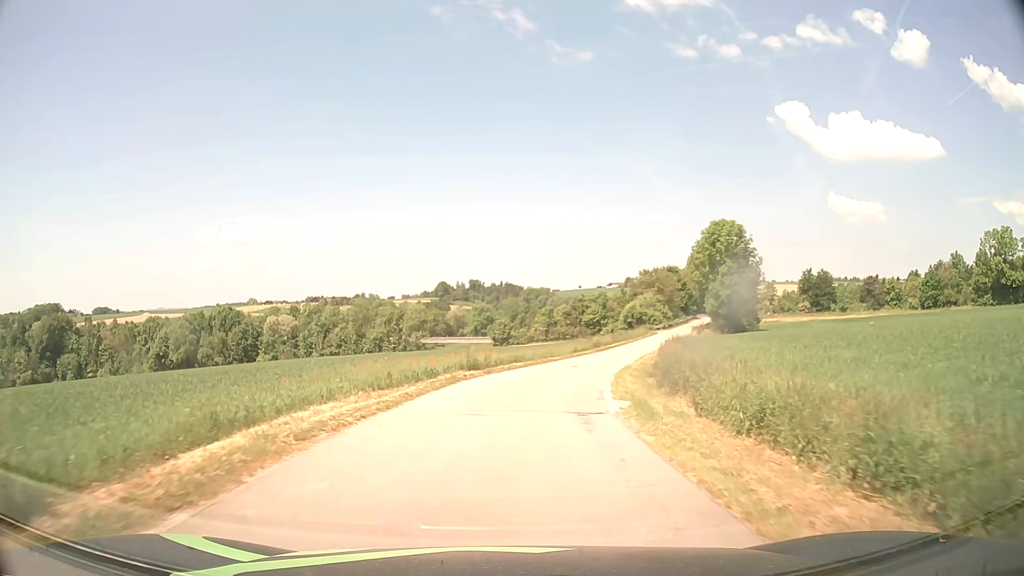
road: unclassified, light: Day
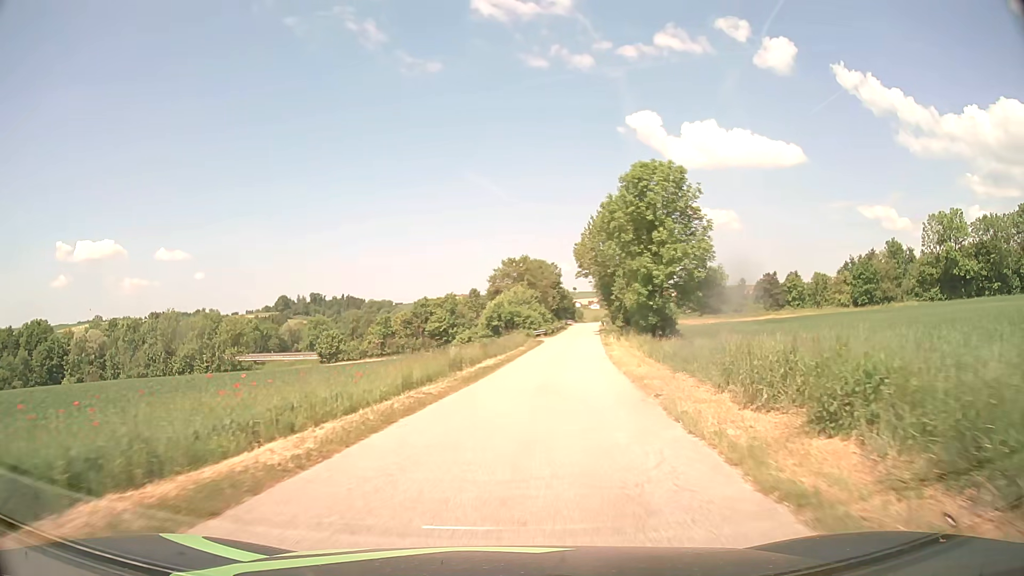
(+3.0, +30.7) m; +13°
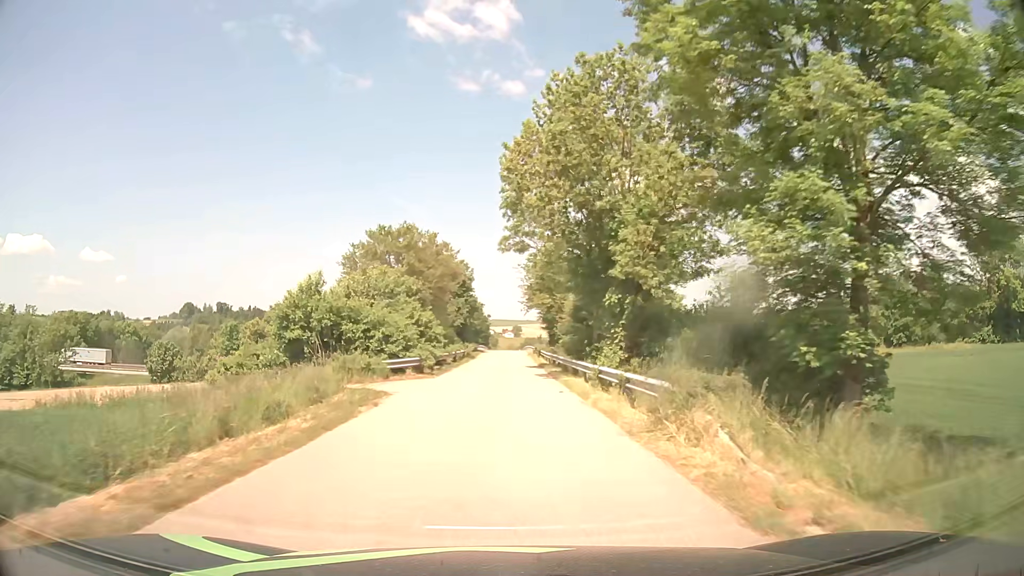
(+3.5, +39.8) m; +7°
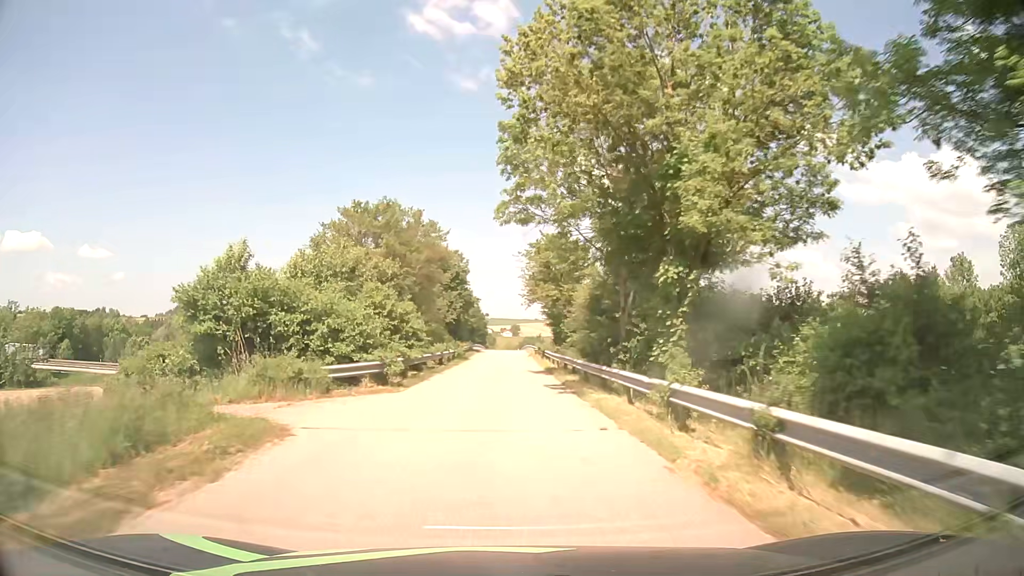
(0.0, +8.3) m; 0°
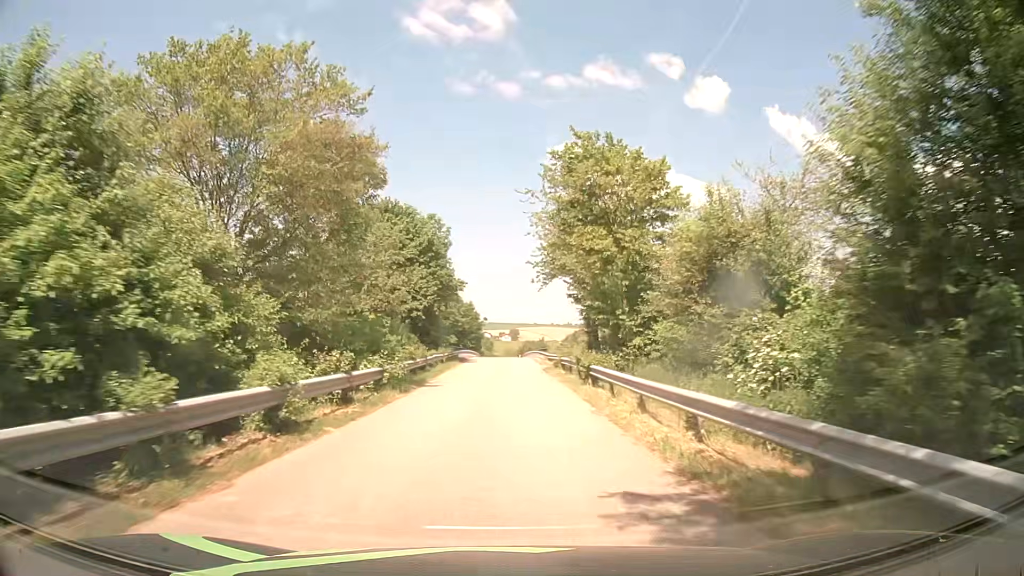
(+0.1, +25.1) m; 0°
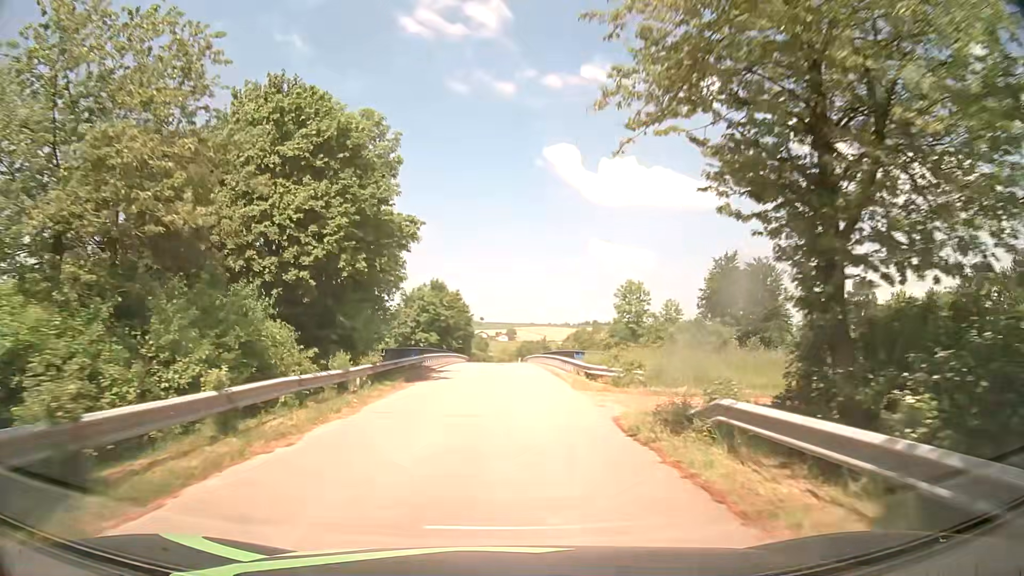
(0.0, +25.3) m; 0°
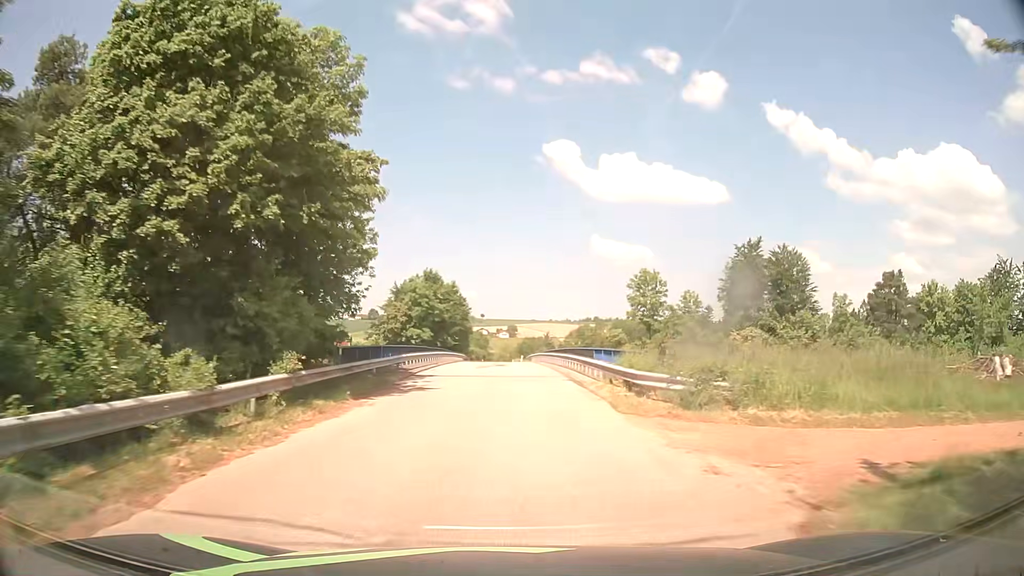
(0.0, +8.4) m; 0°
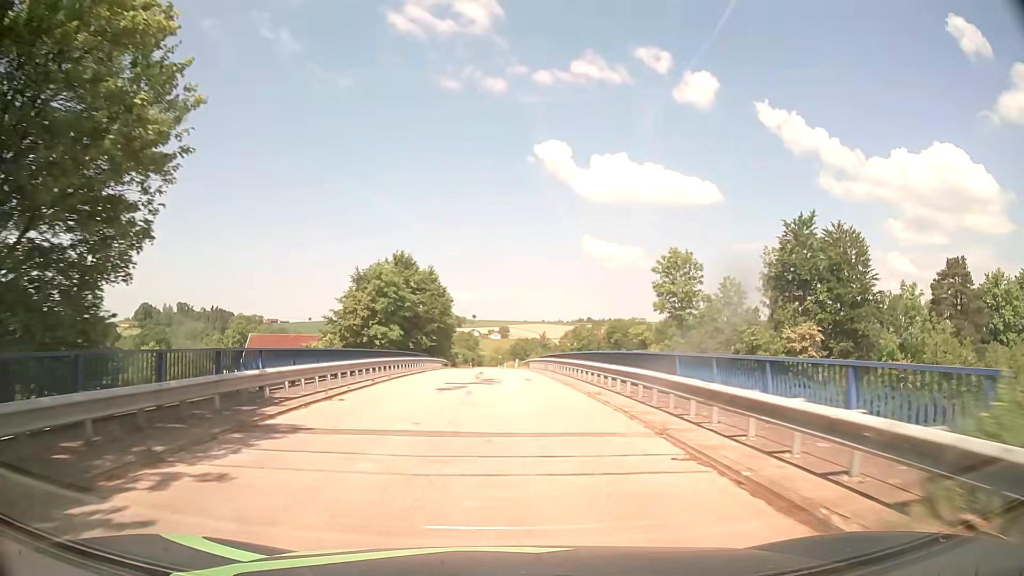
(+0.1, +16.7) m; +1°
(0, +10) (0, +20) (0, +30) (-1, +40) (-1, +50) (-1, +60) (-1, +70) (-1, +80) (-2, +90) (-2, +100) m
